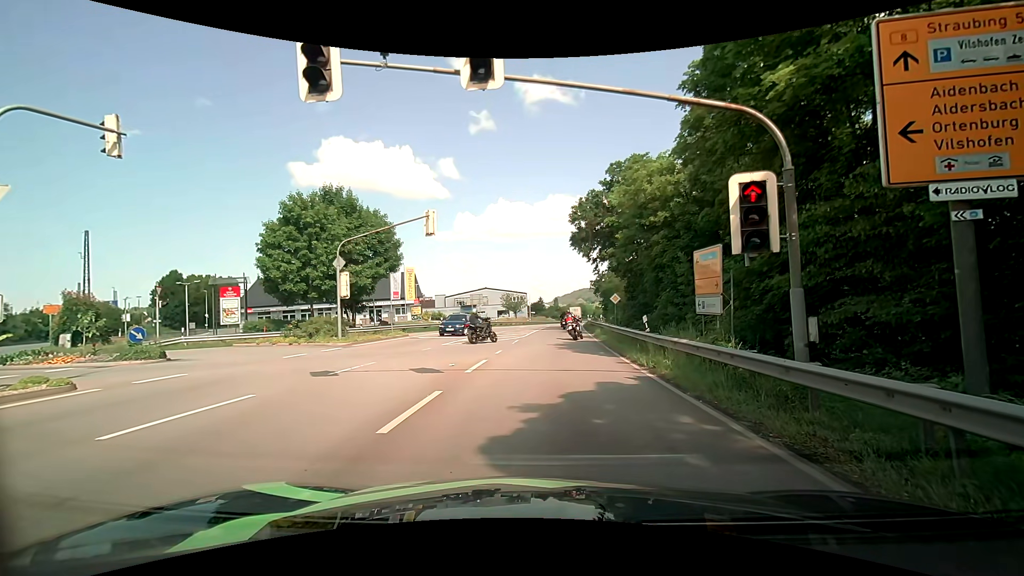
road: primary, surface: asphalt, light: Day
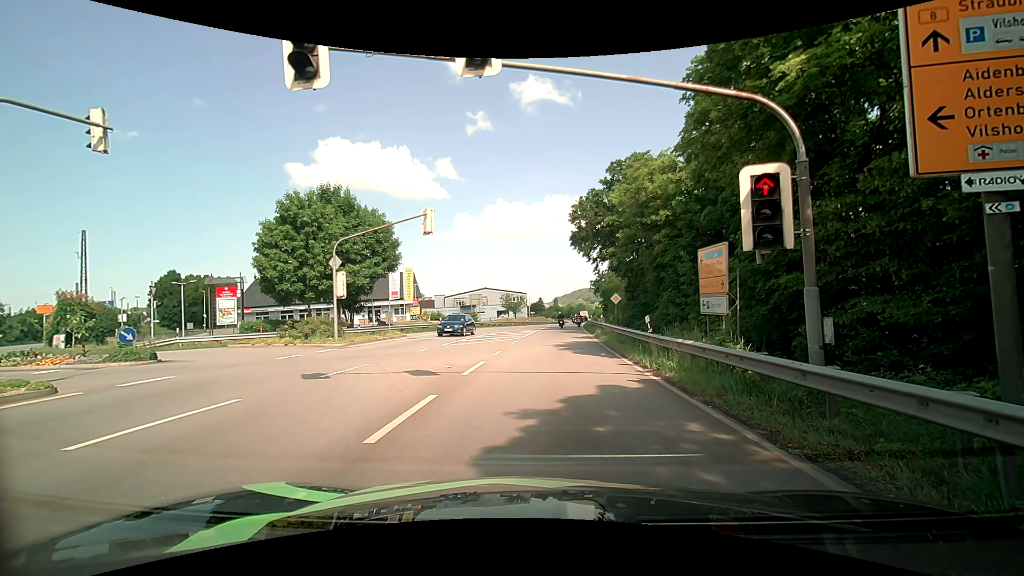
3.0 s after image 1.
(0.0, +0.5) m; 0°
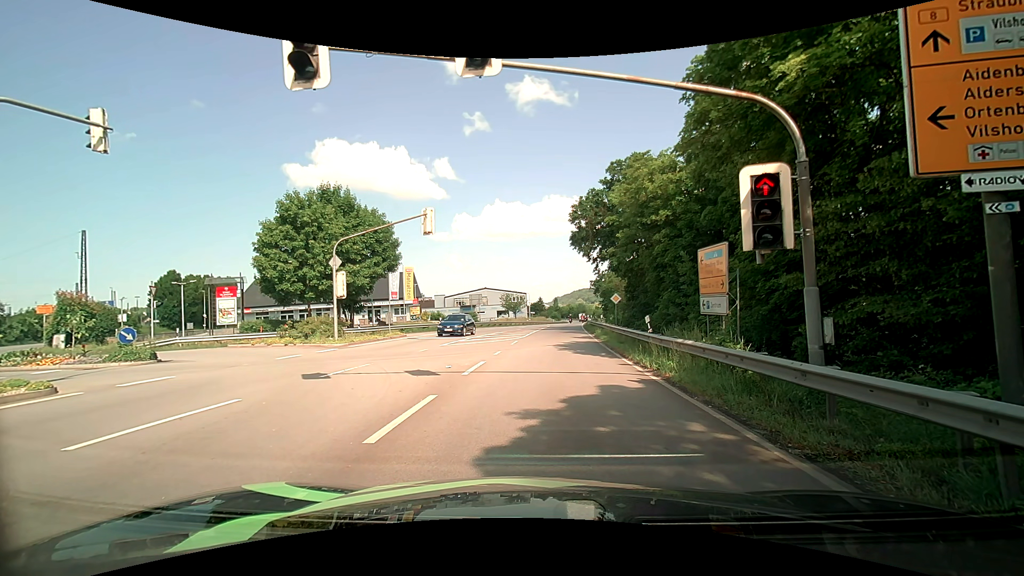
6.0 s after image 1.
(0.0, 0.0) m; 0°
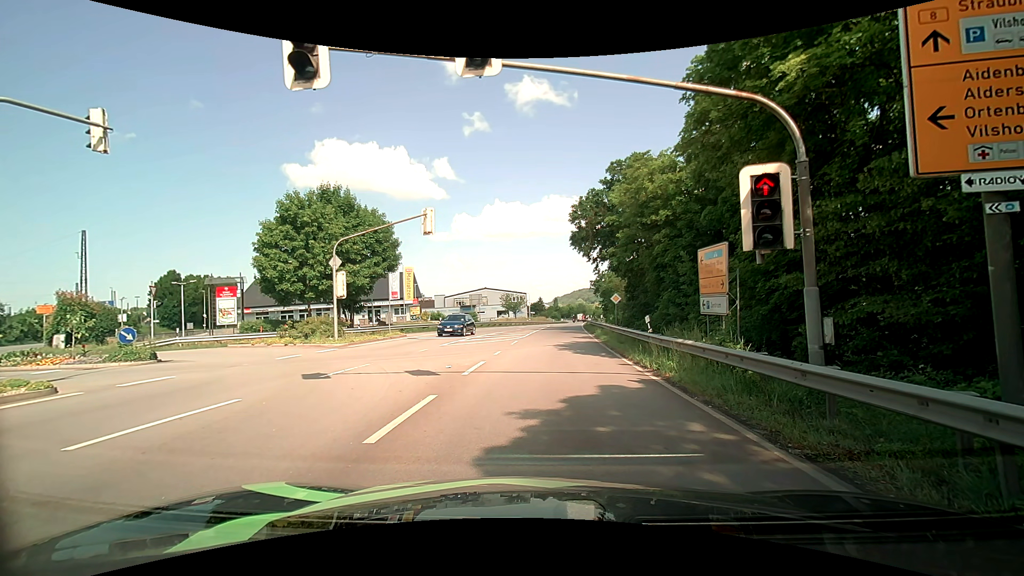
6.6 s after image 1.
(0.0, 0.0) m; 0°
